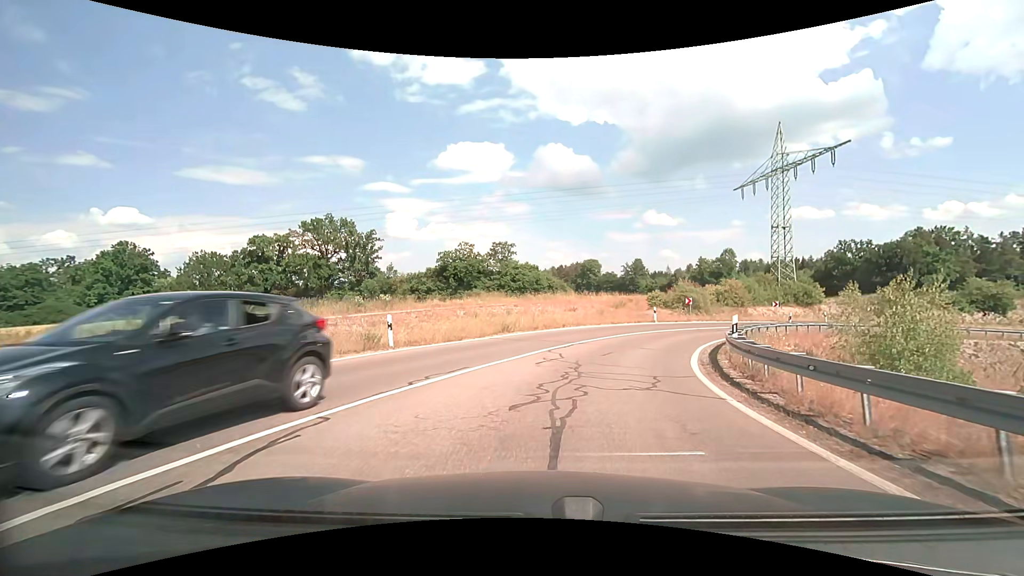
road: trunk_link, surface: asphalt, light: Day
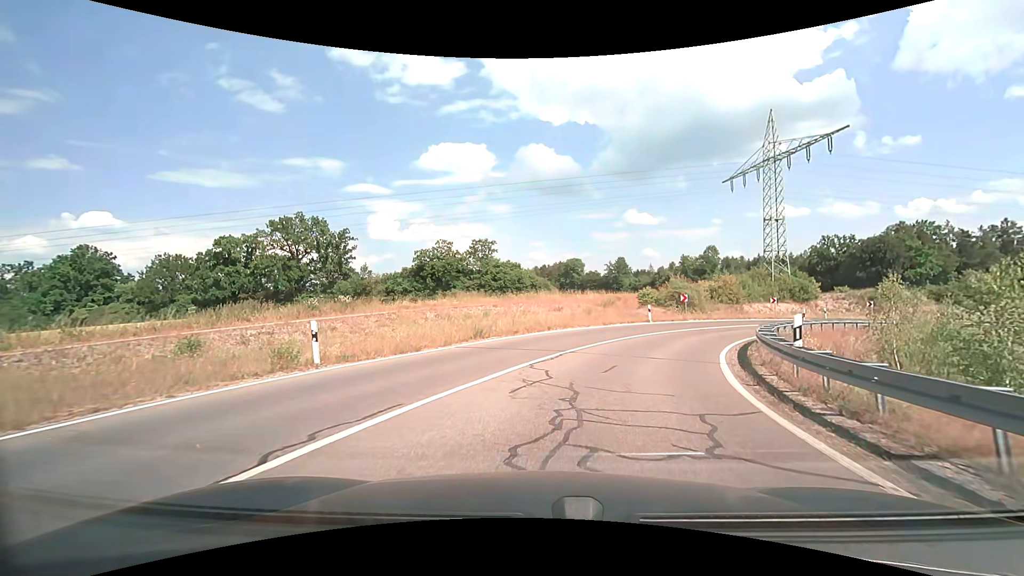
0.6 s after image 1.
(0.0, +4.1) m; +1°
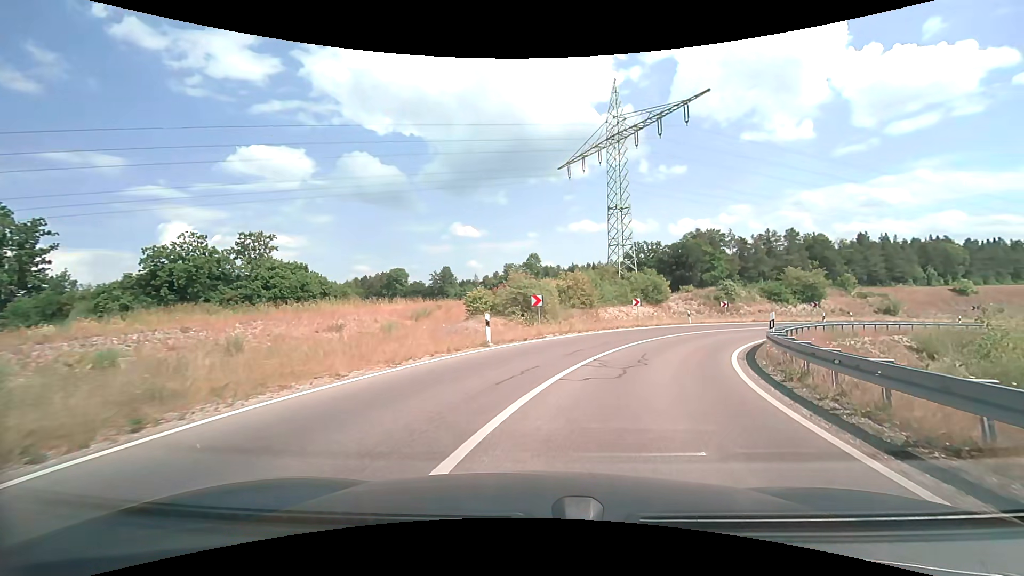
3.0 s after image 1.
(+2.4, +16.4) m; +20°
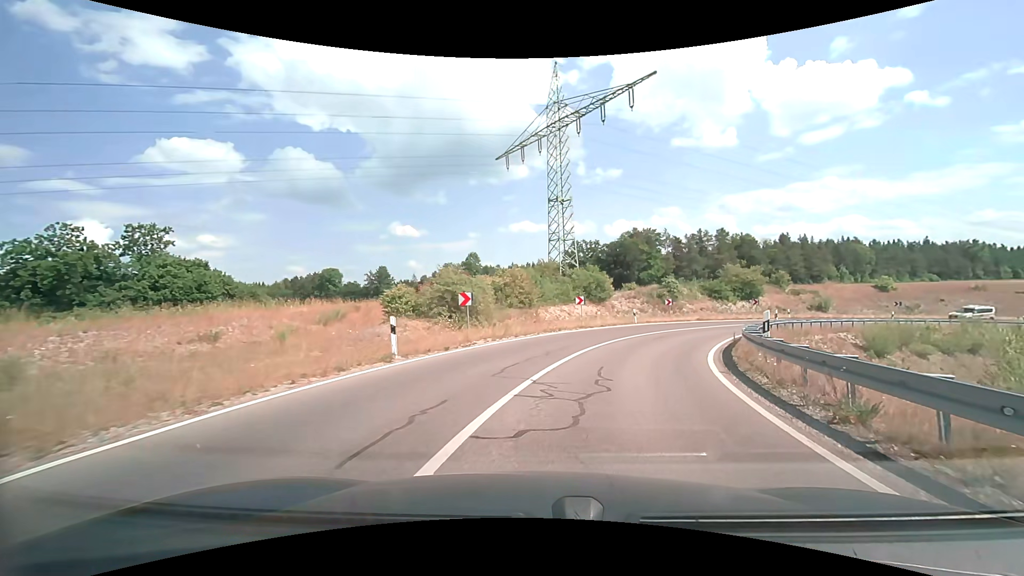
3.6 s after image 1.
(+0.2, +4.3) m; +7°
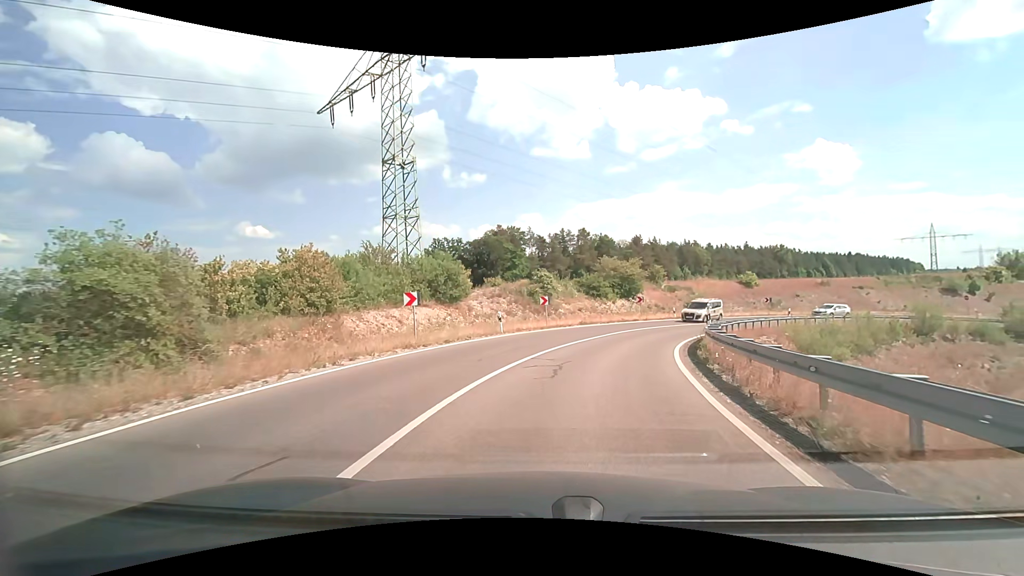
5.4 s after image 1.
(+1.9, +13.2) m; +14°
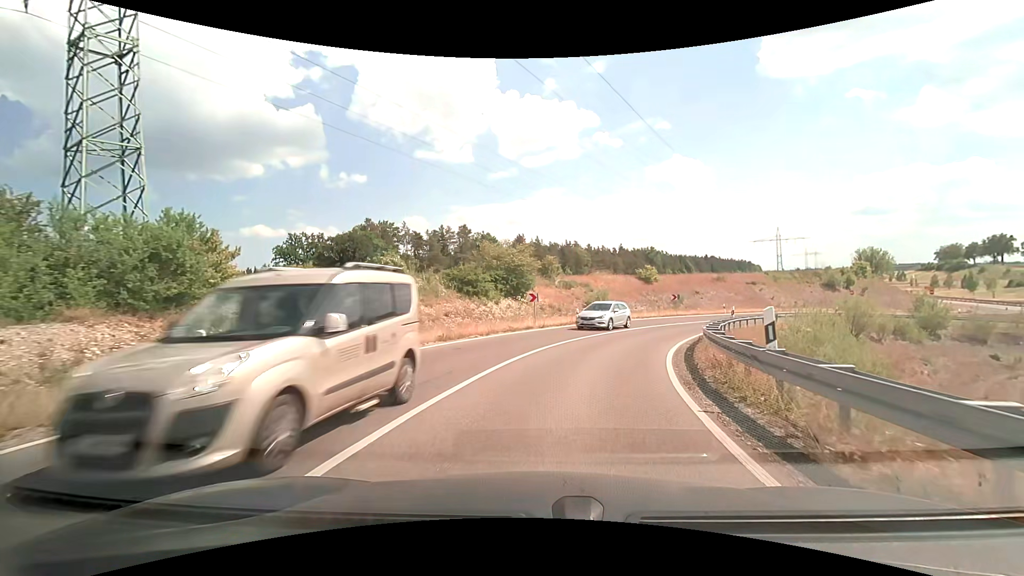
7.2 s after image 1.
(+1.8, +14.0) m; +13°
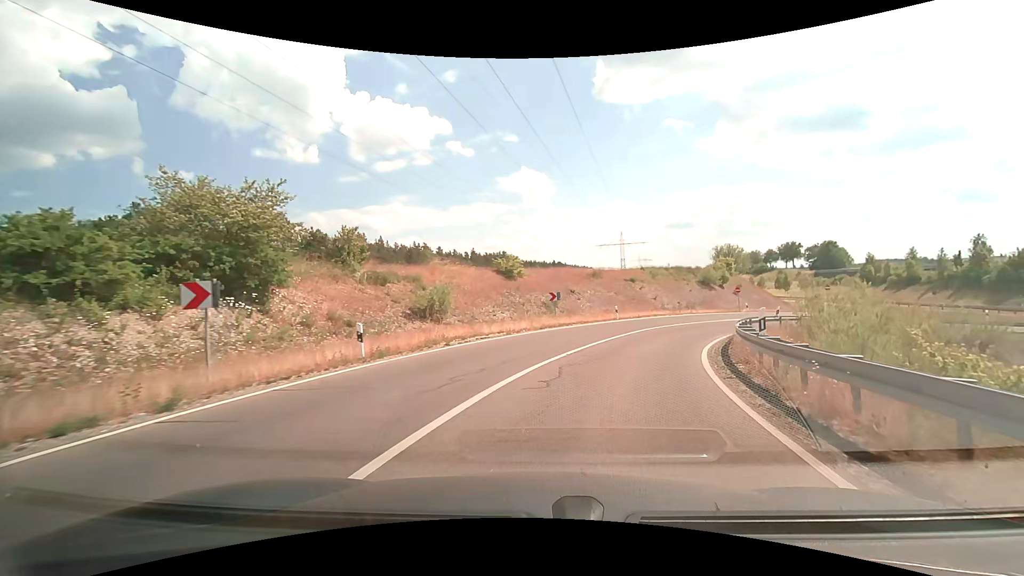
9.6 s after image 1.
(+2.9, +19.3) m; +17°
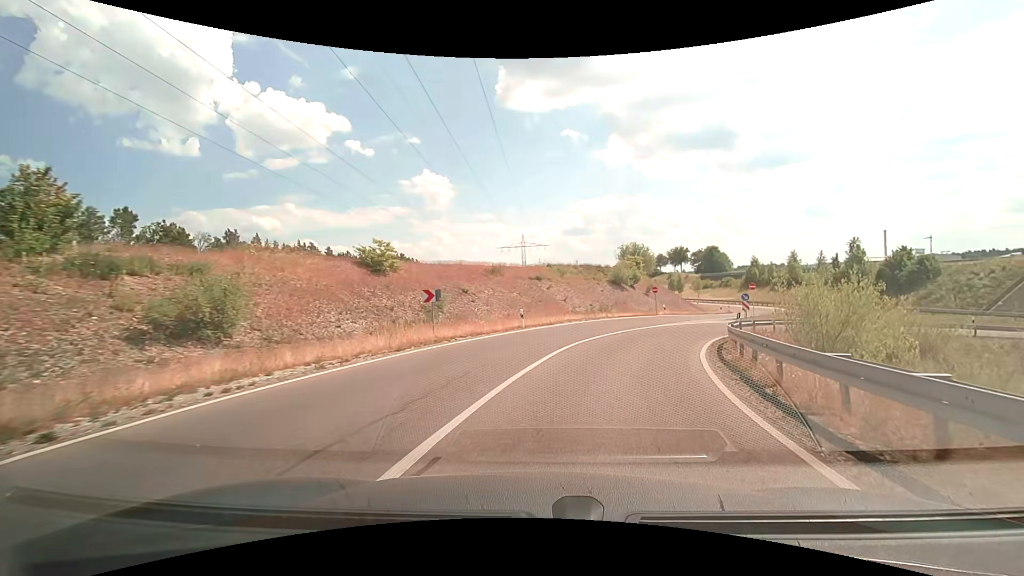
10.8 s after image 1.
(+1.0, +10.3) m; +12°
(+1, +10) (+4, +20) (+8, +29) (+14, +36) (+23, +41) (+33, +43) (+42, +40) (+50, +34) (+56, +26) (+61, +17) m
